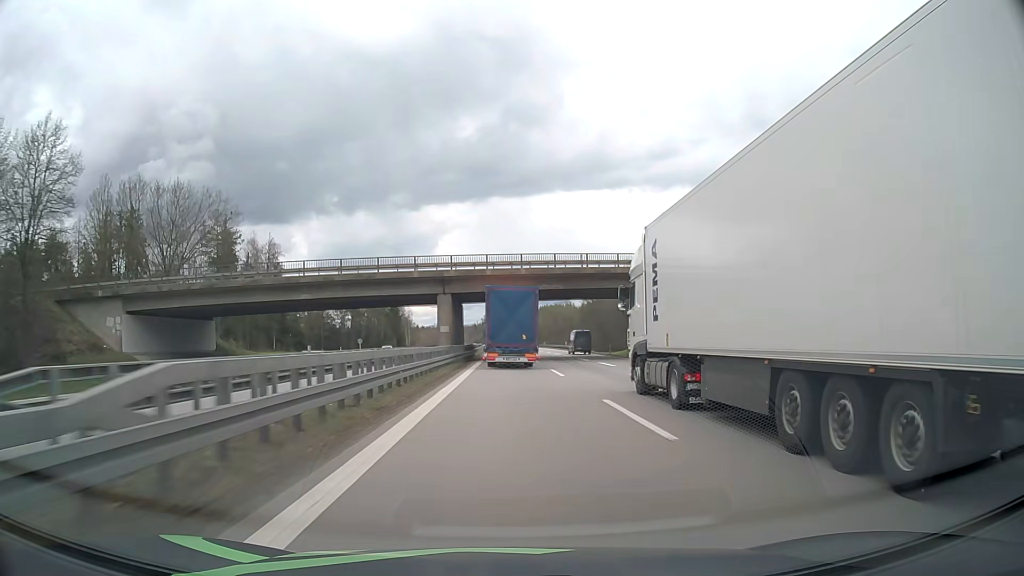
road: motorway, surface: asphalt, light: Day
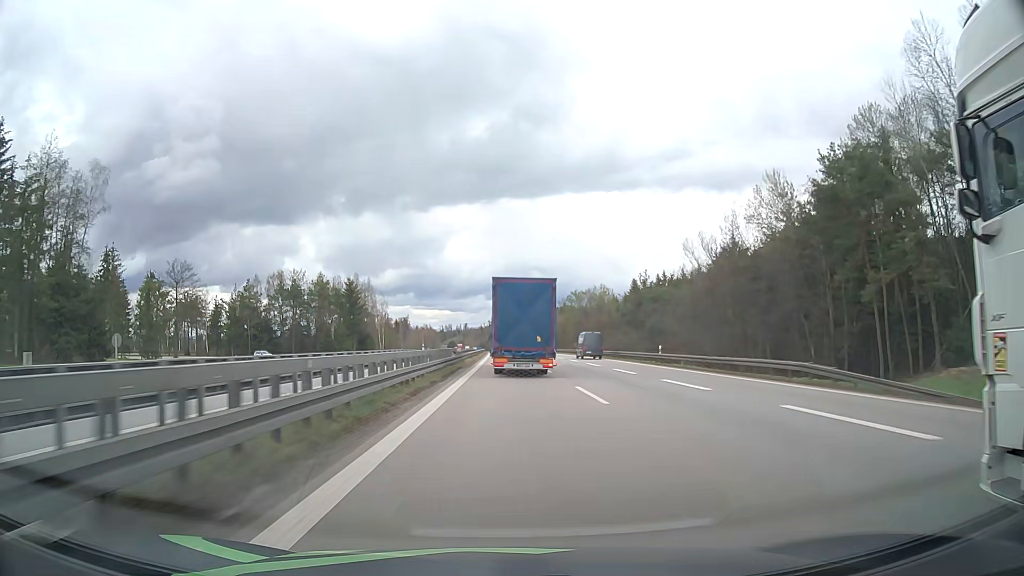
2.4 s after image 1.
(-0.5, +65.4) m; +1°
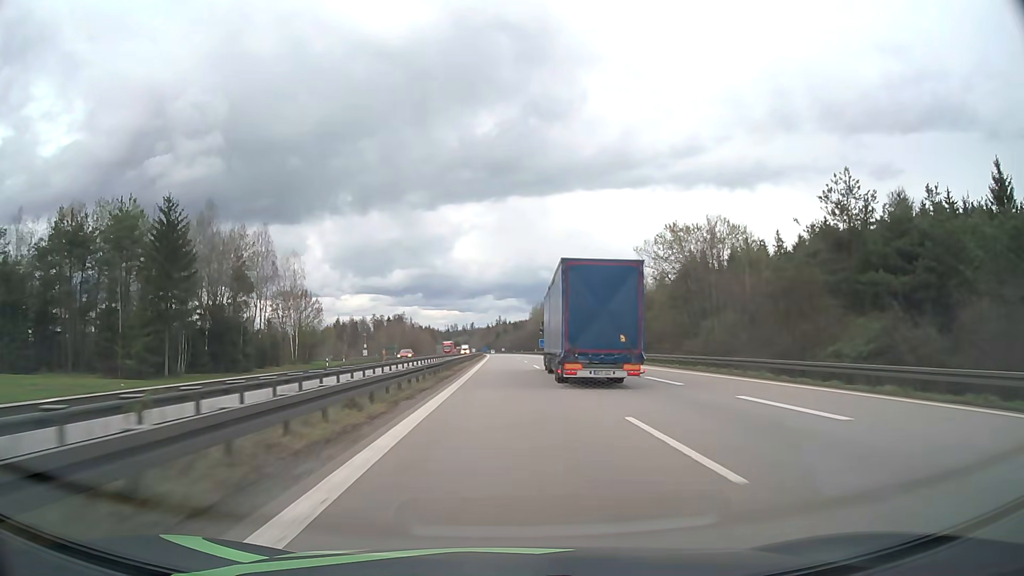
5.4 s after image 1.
(-2.2, +81.1) m; -2°
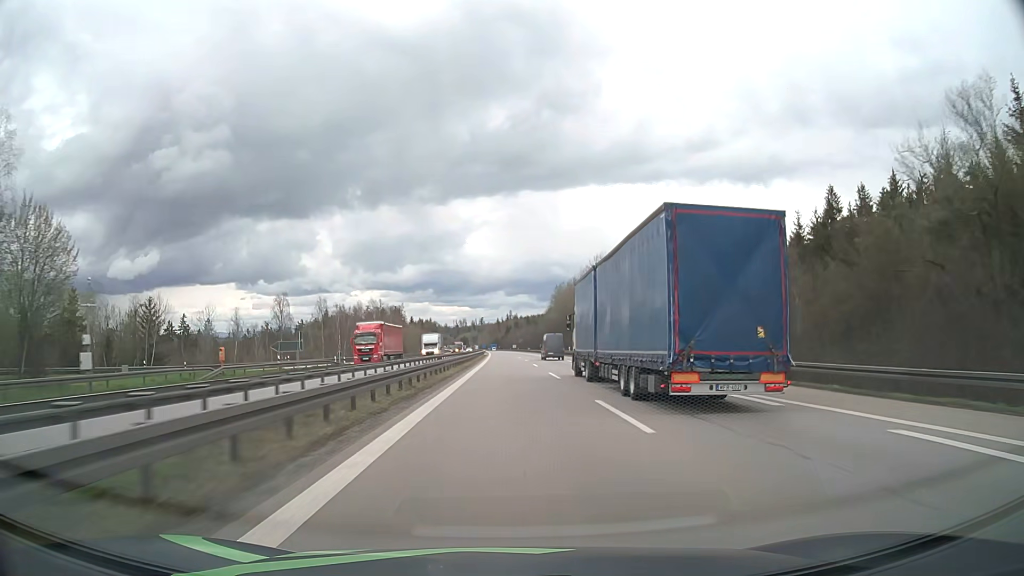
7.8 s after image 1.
(-0.5, +68.2) m; -1°
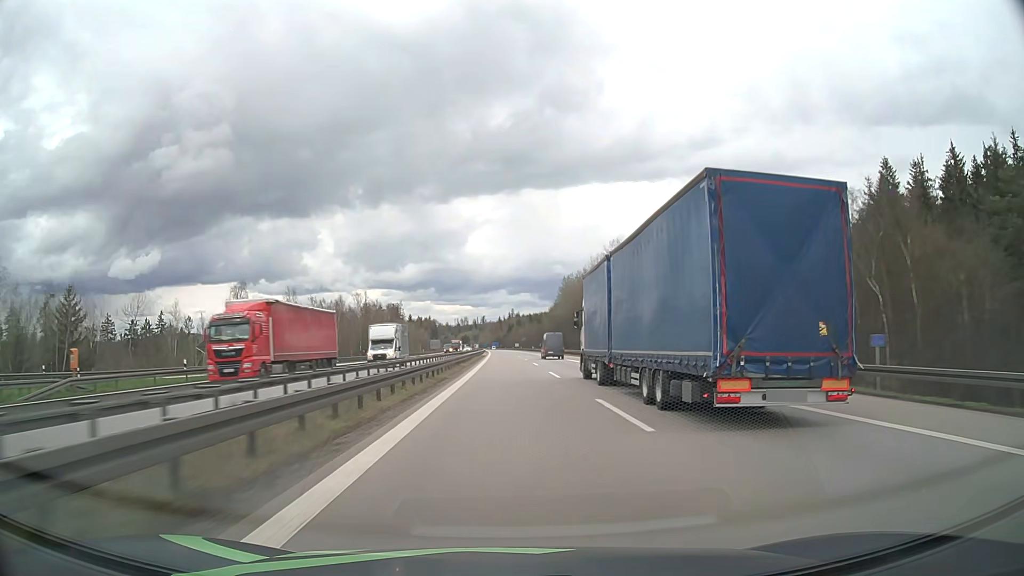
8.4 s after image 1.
(0.0, +17.7) m; 0°
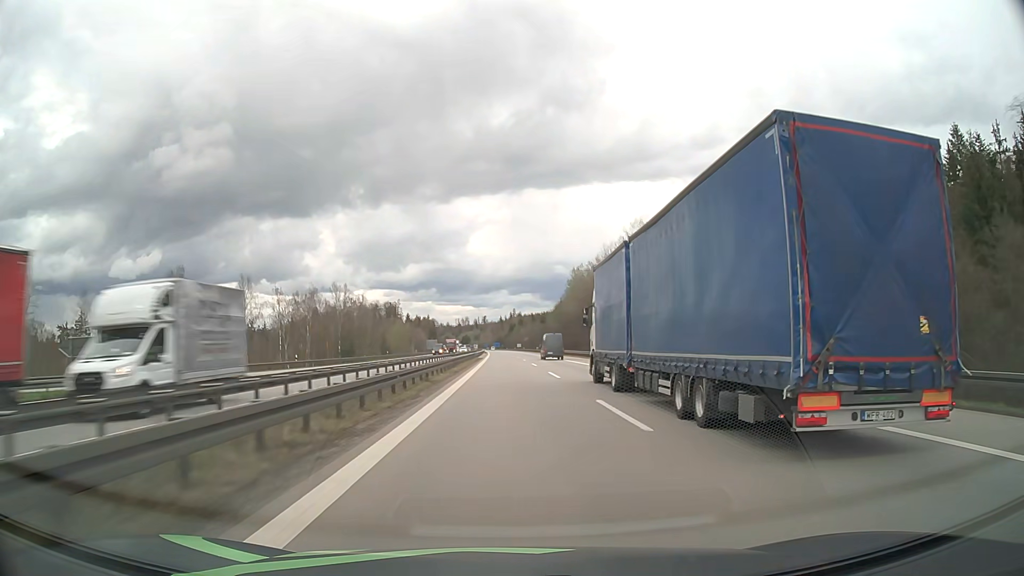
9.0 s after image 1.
(0.0, +18.0) m; 0°
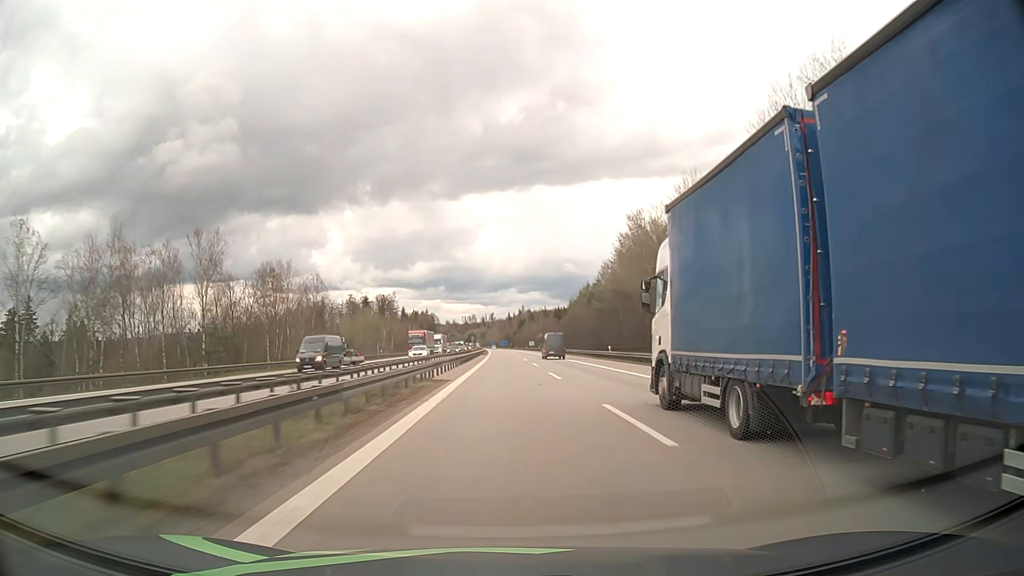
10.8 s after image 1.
(-0.3, +55.6) m; -1°
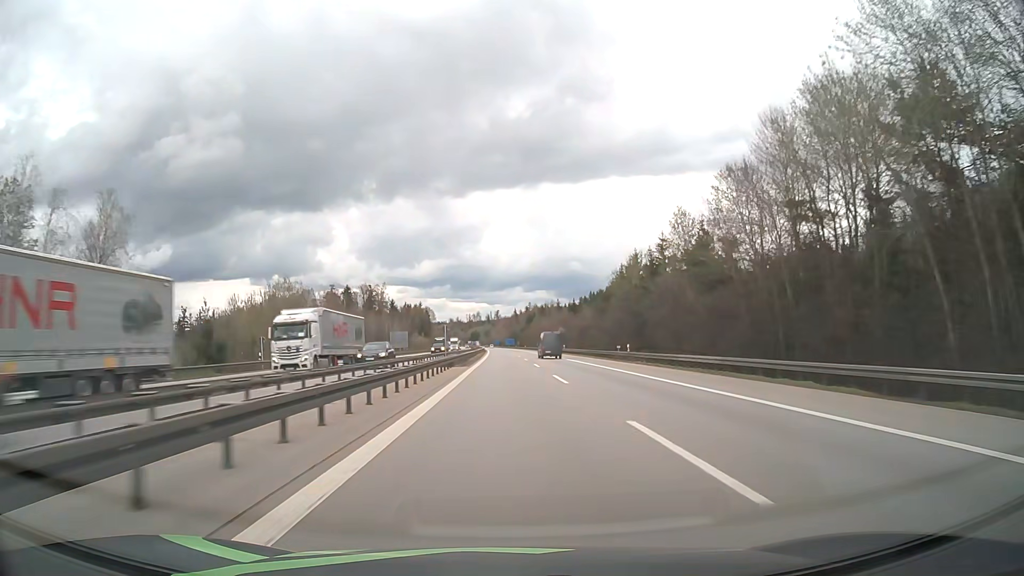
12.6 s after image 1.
(-0.2, +57.9) m; 0°
(0, +10) (0, +20) (0, +30) (0, +40) (0, +50) (0, +60) (-1, +70) (-1, +80) (-1, +90) (-1, +100) m
